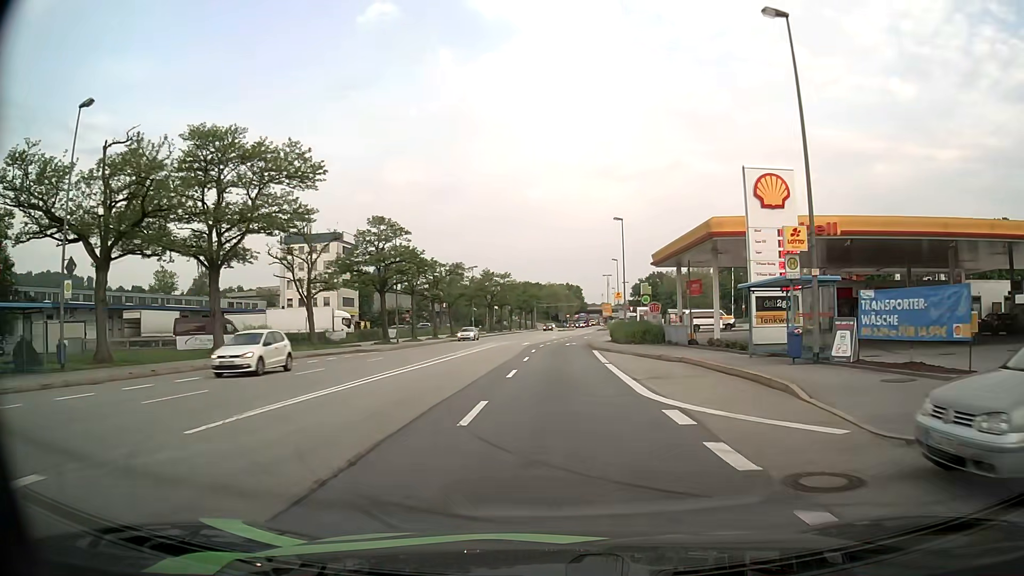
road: primary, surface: asphalt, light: Day
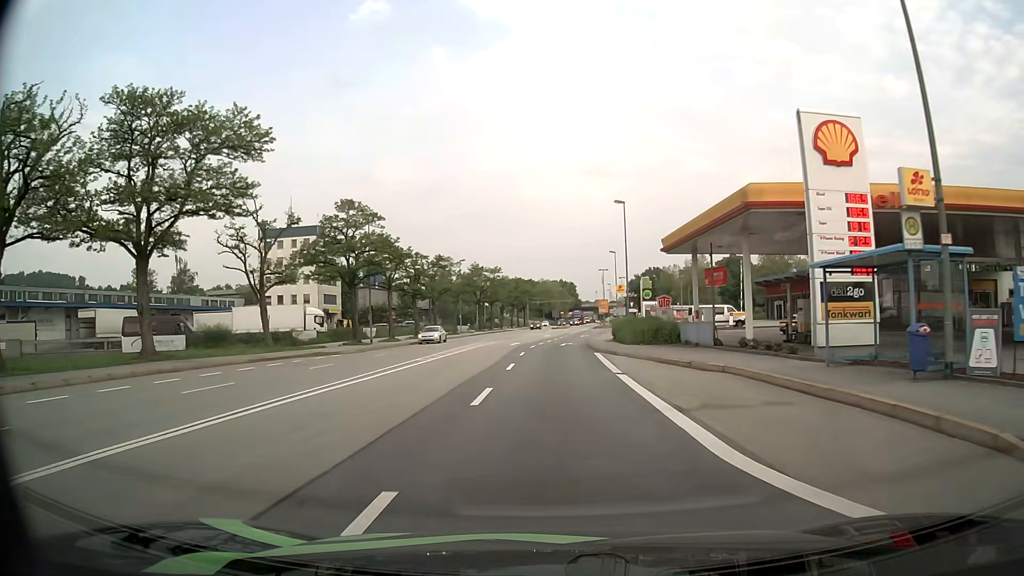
(+0.1, +6.9) m; +1°
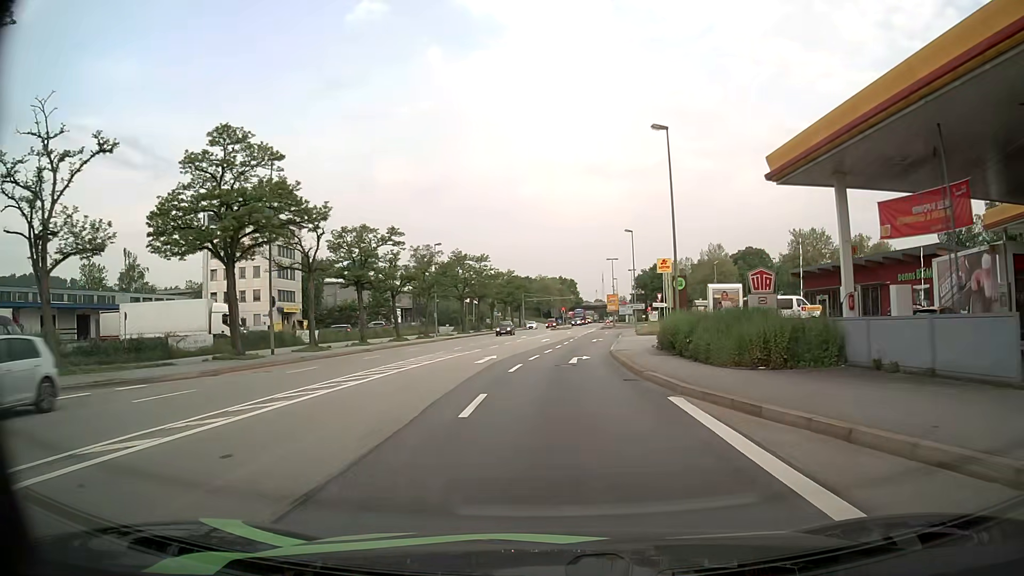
(-0.1, +19.6) m; 0°
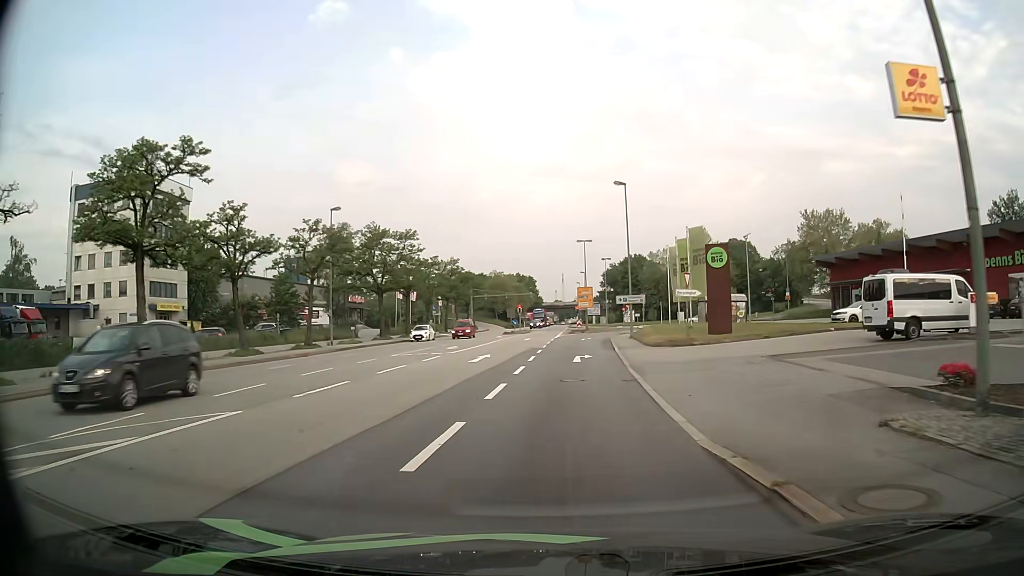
(+0.6, +24.4) m; +4°
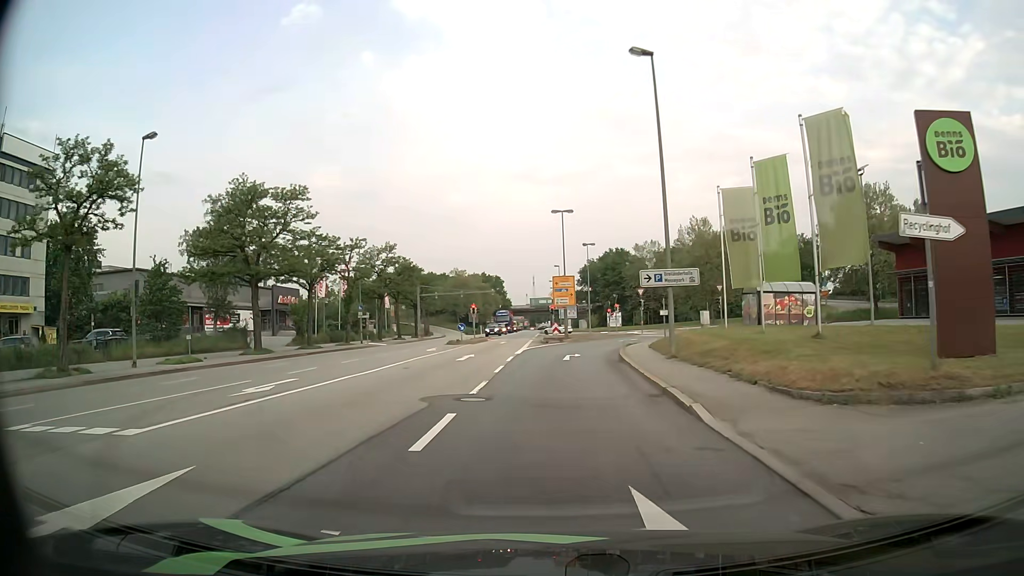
(+0.6, +22.8) m; +2°
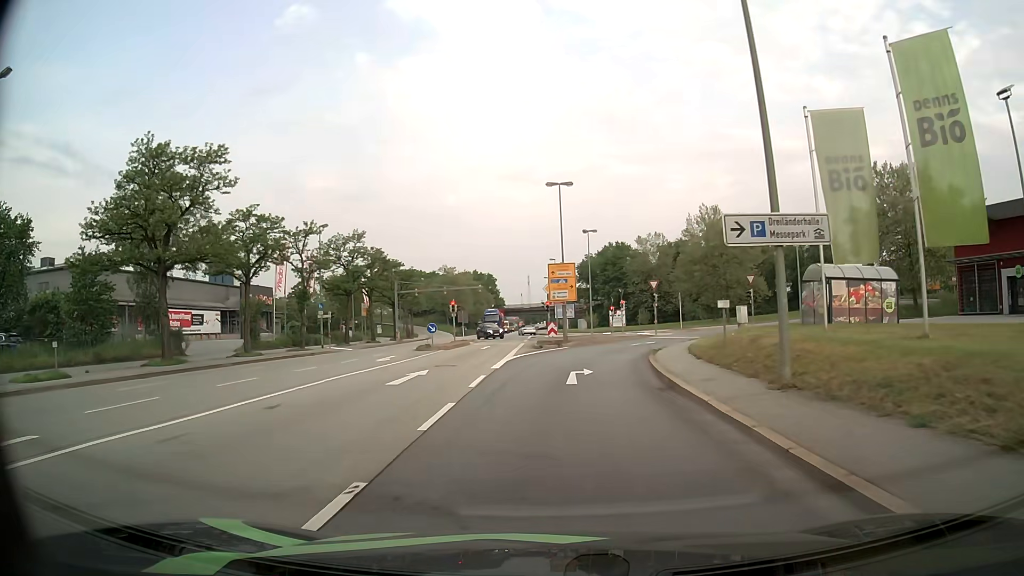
(0.0, +10.6) m; 0°
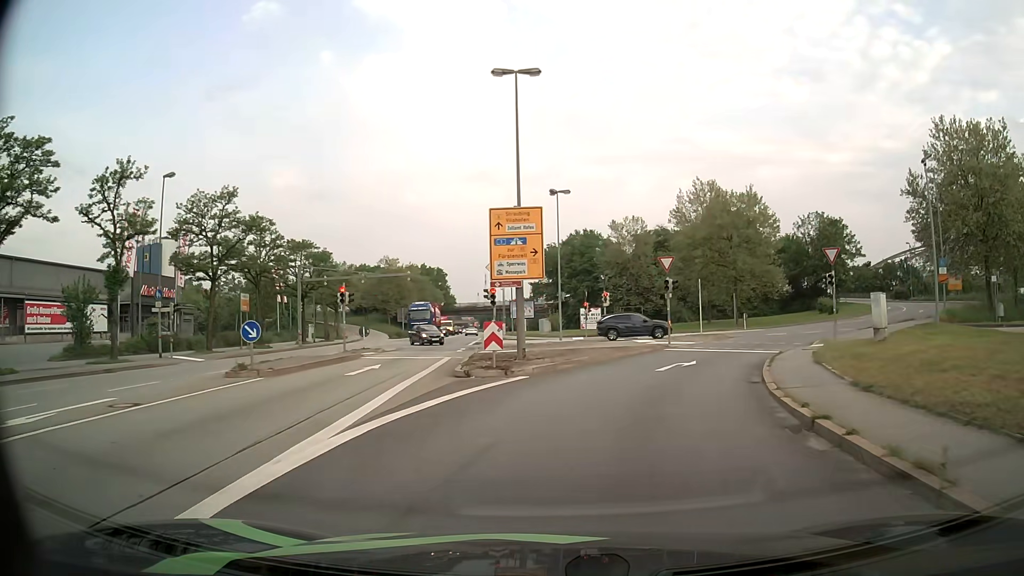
(+0.4, +20.2) m; +3°
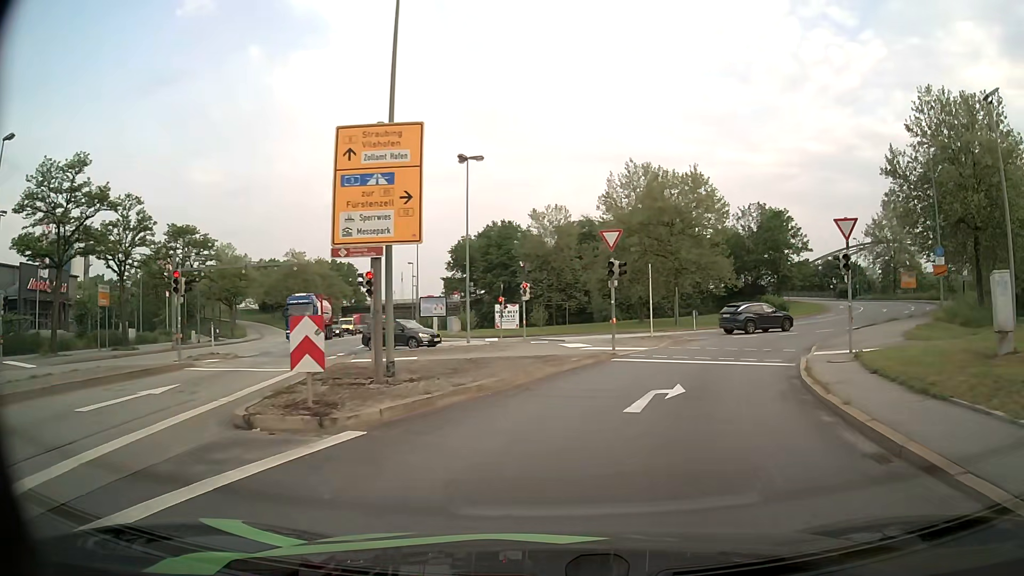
(+0.5, +8.9) m; +7°
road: primary_link
(+1, +10) (+4, +20) (+8, +28) (+15, +36) (+22, +43) (+29, +50) (+36, +58) (+41, +66) (+45, +75) (+47, +85) m
